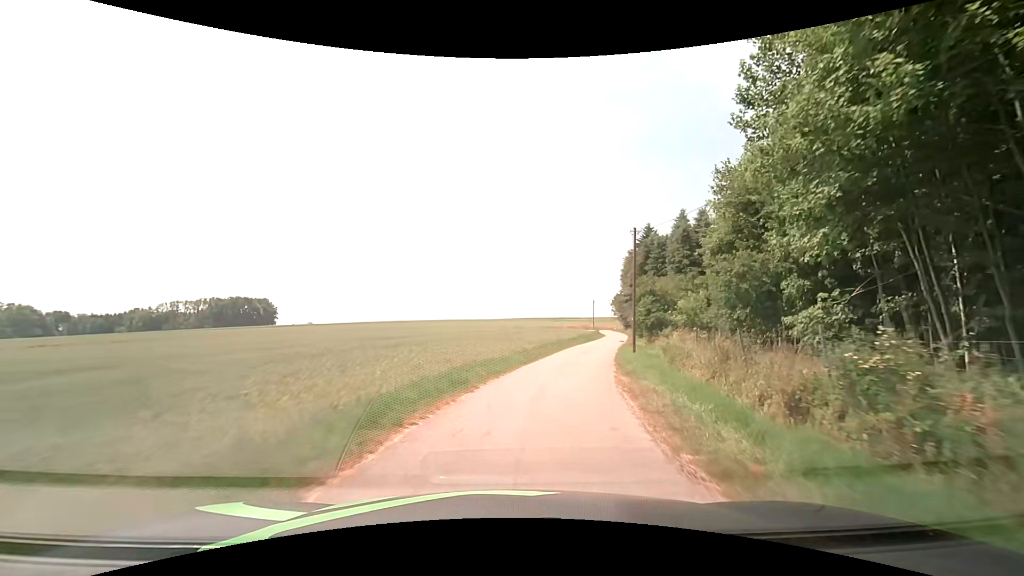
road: unclassified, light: Day
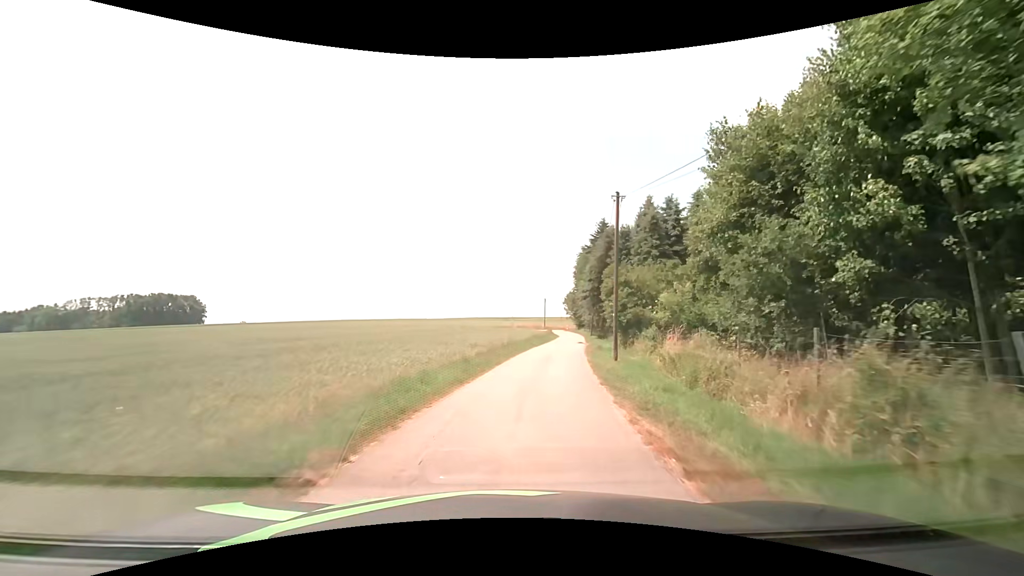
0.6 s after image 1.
(+0.4, +7.4) m; +6°
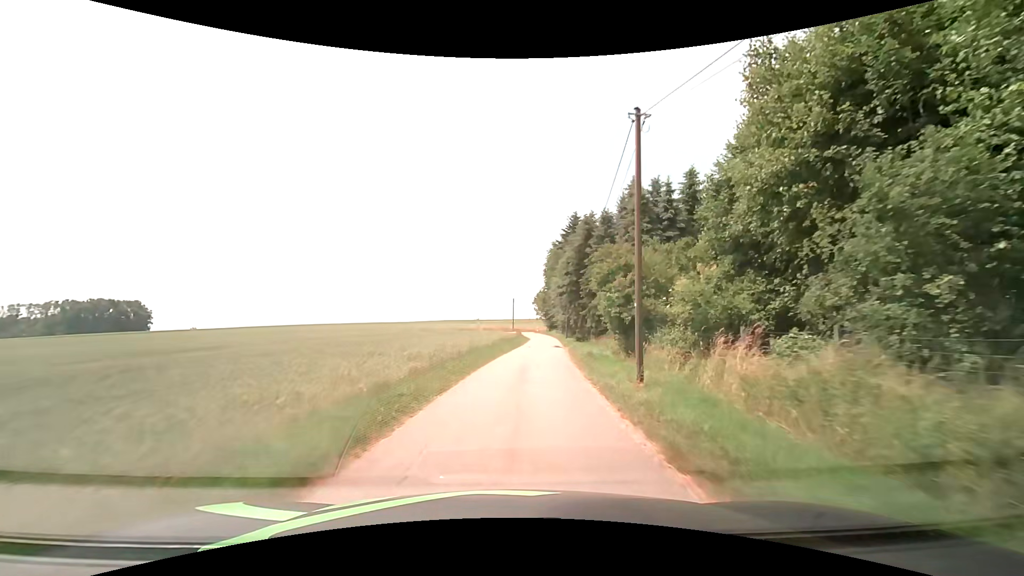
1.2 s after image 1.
(+0.3, +7.8) m; +4°
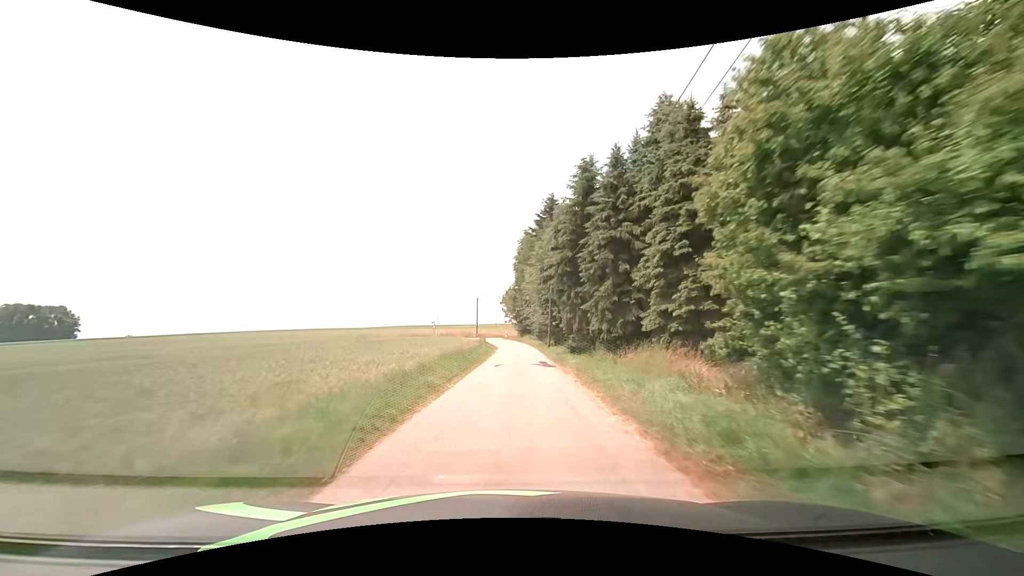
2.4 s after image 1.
(+0.7, +16.6) m; +4°
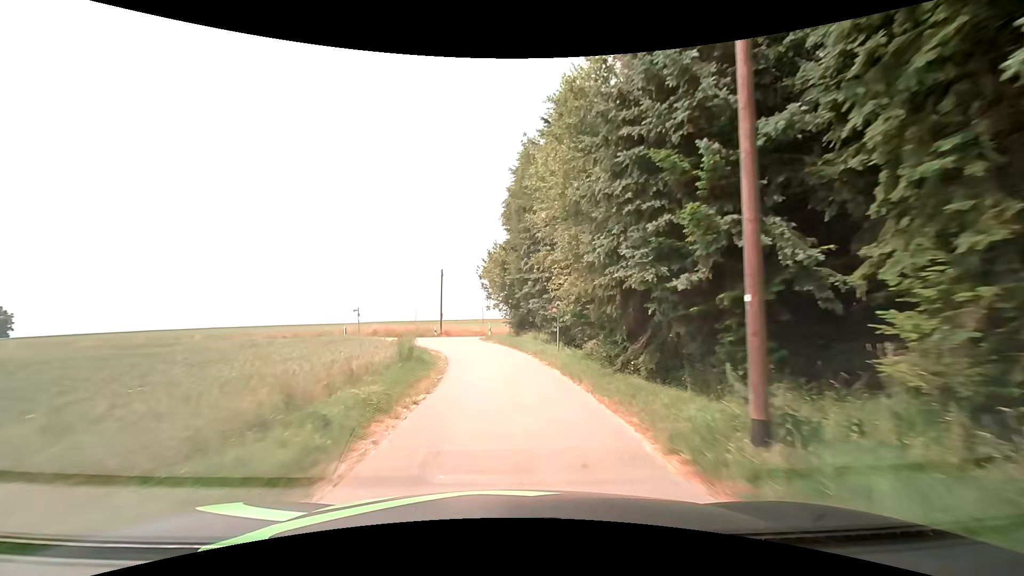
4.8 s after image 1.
(+0.6, +34.0) m; +1°
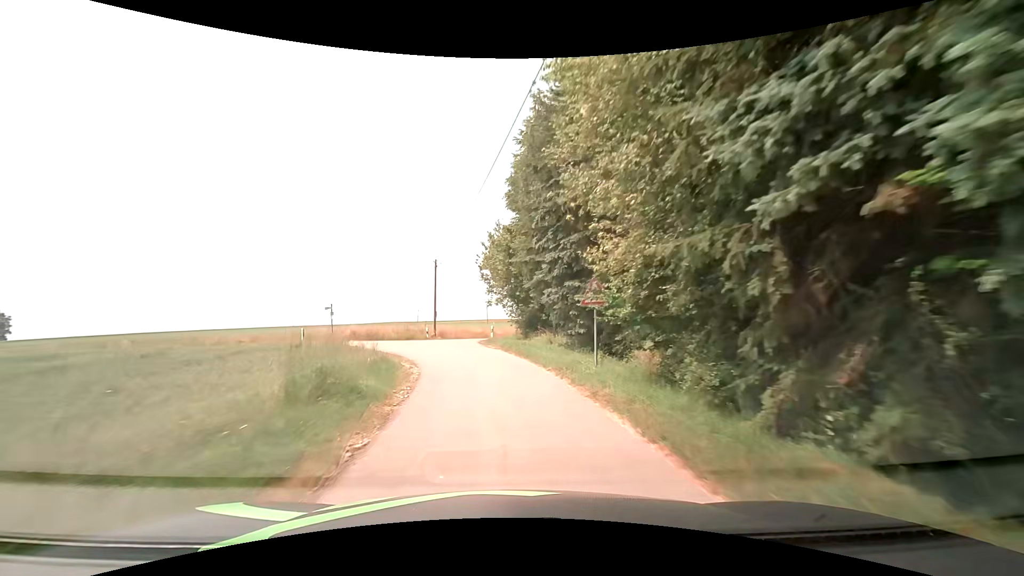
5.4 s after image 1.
(0.0, +7.7) m; 0°
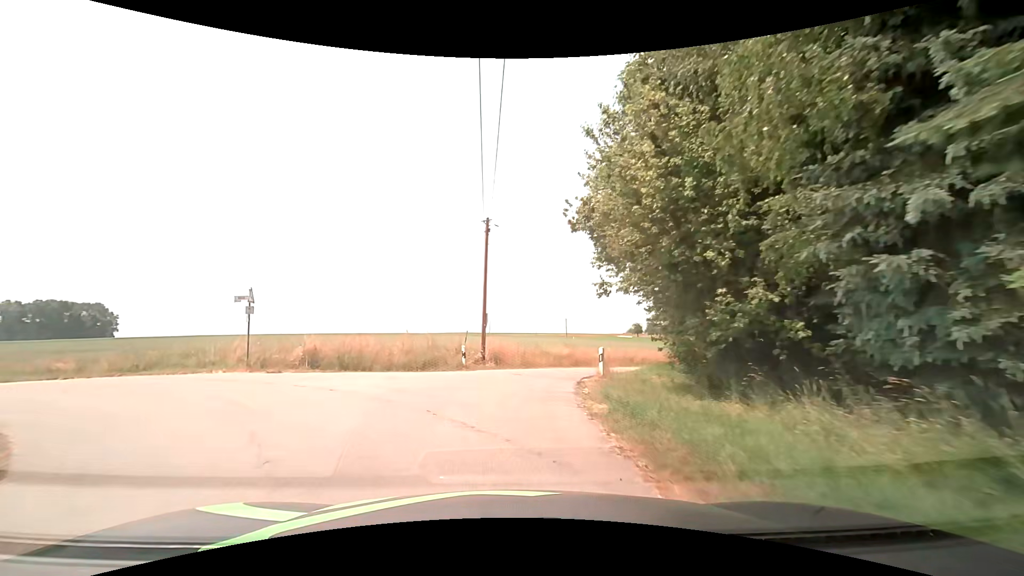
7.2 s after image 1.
(-1.4, +19.9) m; -9°
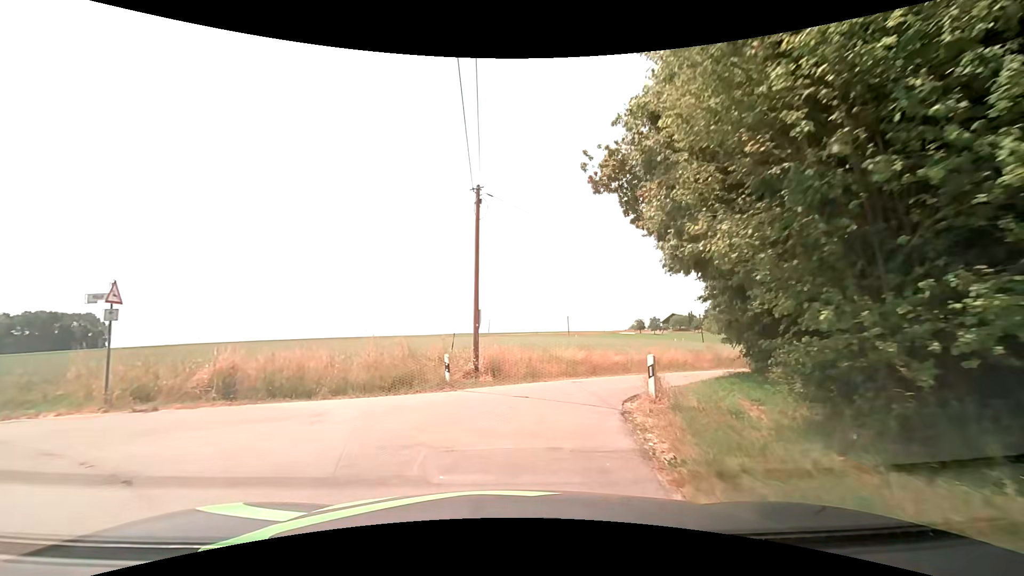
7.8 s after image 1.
(0.0, +5.3) m; 0°
(+1, +10) (+4, +19) (+11, +27) (+18, +34) (+25, +41) (+31, +49) (+37, +57) (+41, +66) (+43, +76) (+45, +86) m
